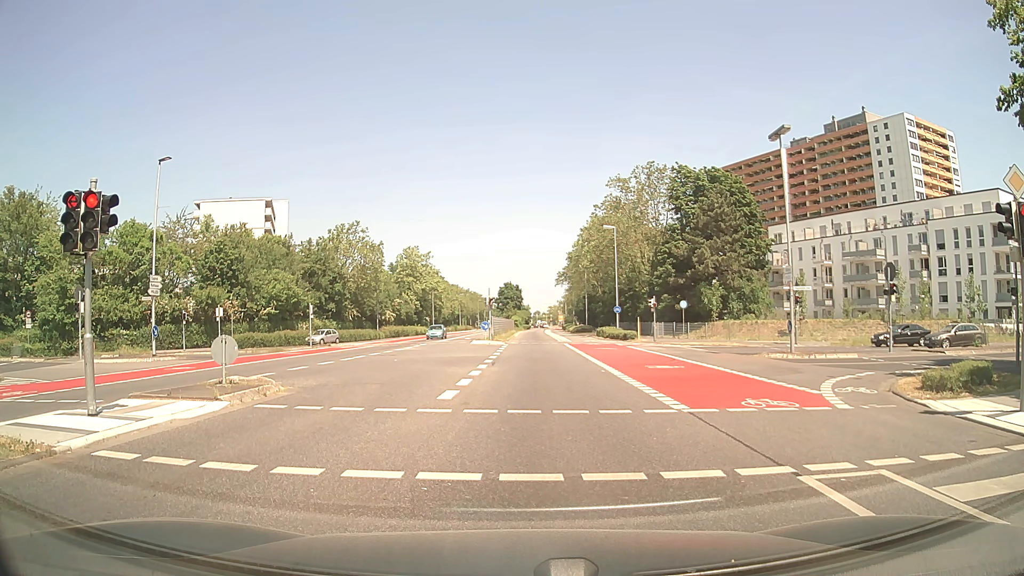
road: secondary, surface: asphalt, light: Day
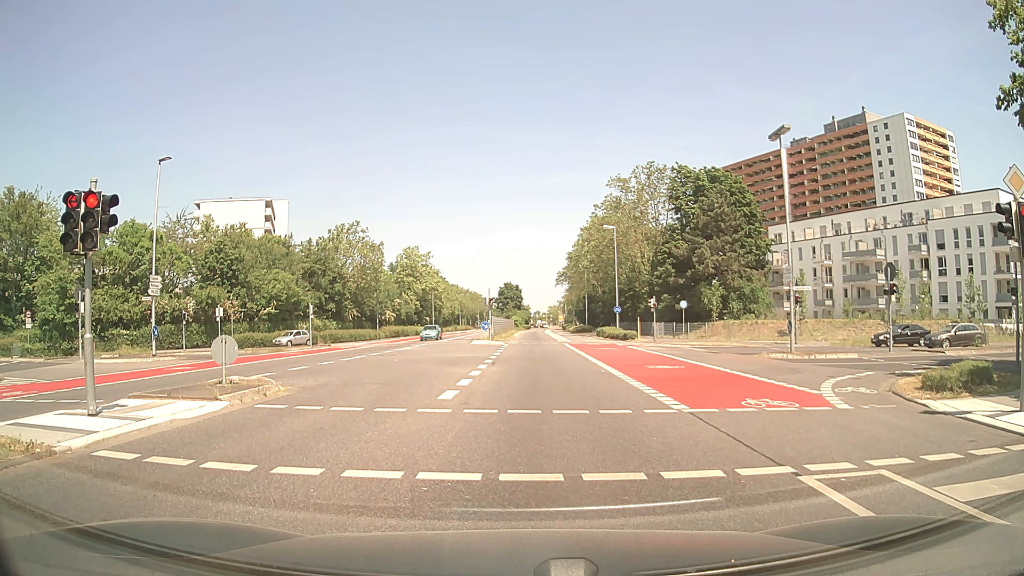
(0.0, 0.0) m; 0°
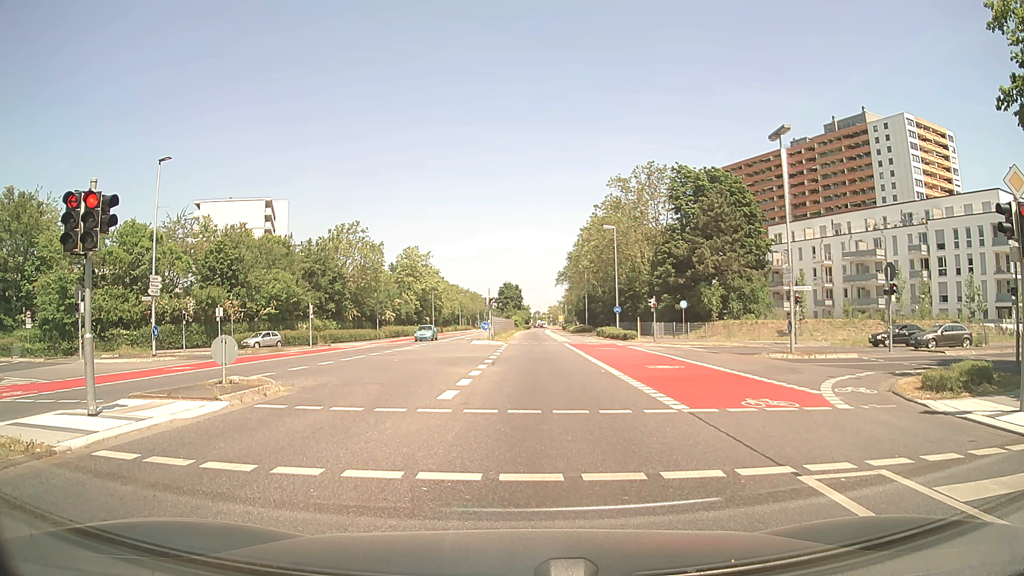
(0.0, 0.0) m; 0°
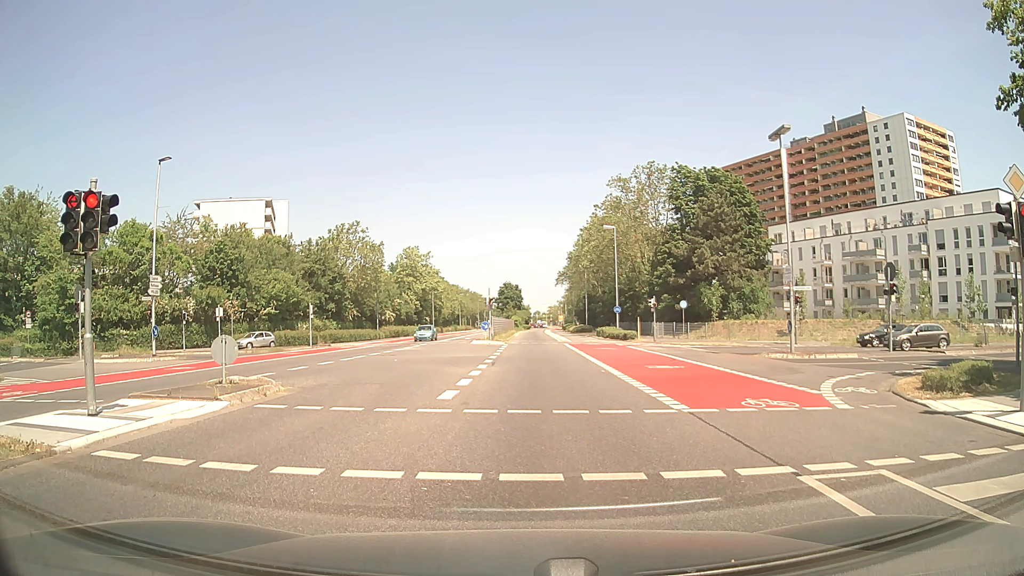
(0.0, 0.0) m; 0°
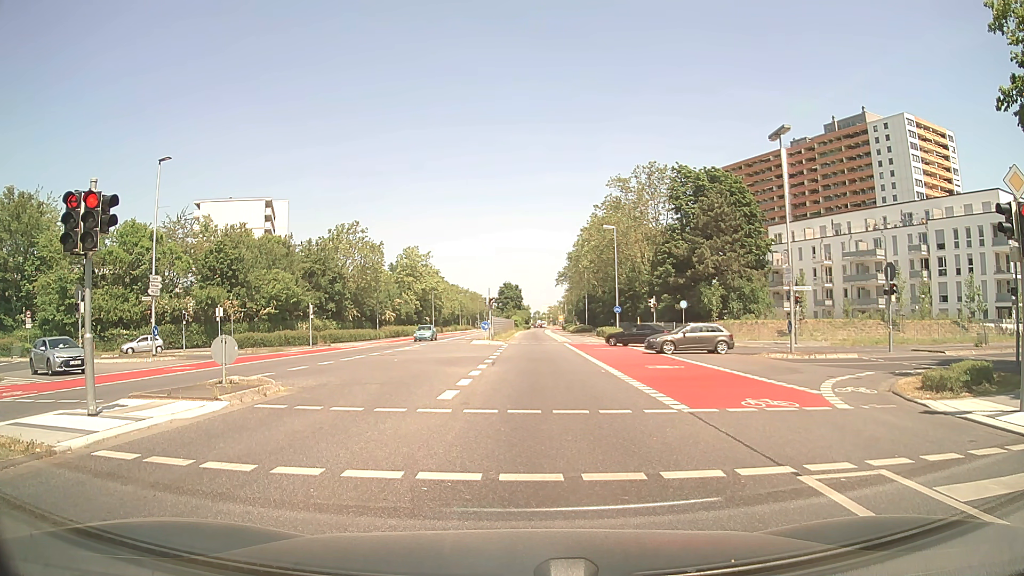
(0.0, 0.0) m; 0°
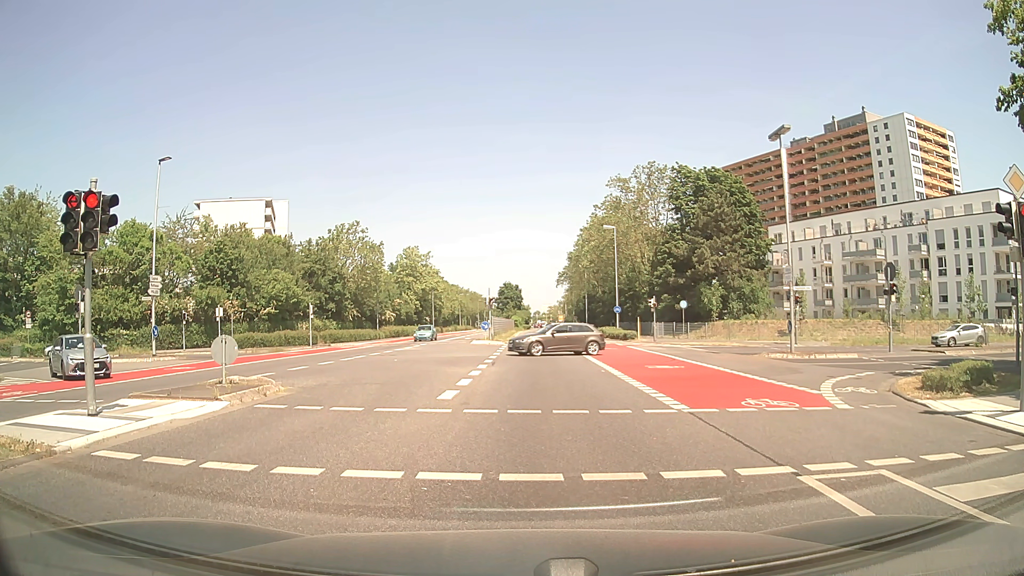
(0.0, 0.0) m; 0°
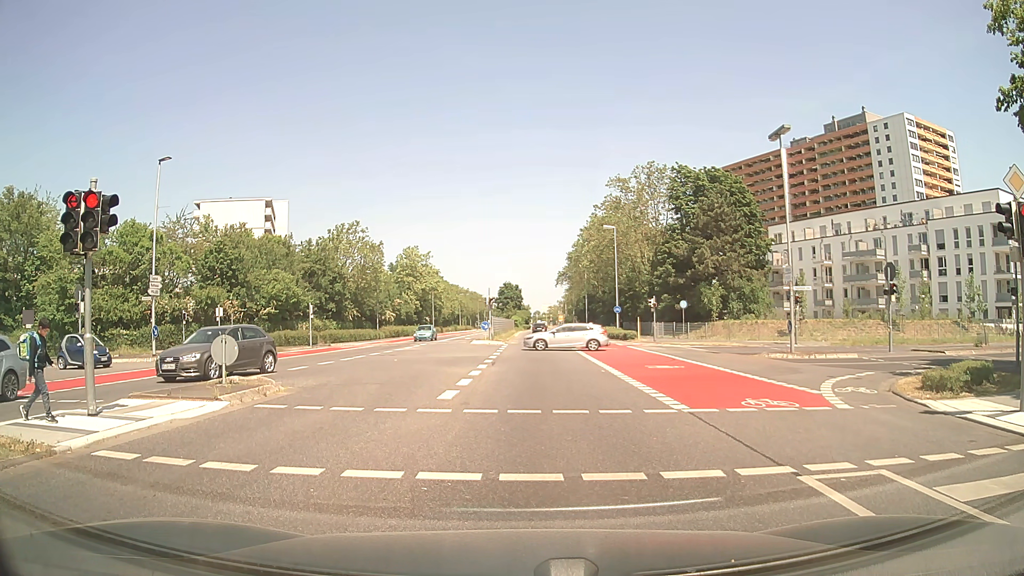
(0.0, 0.0) m; 0°
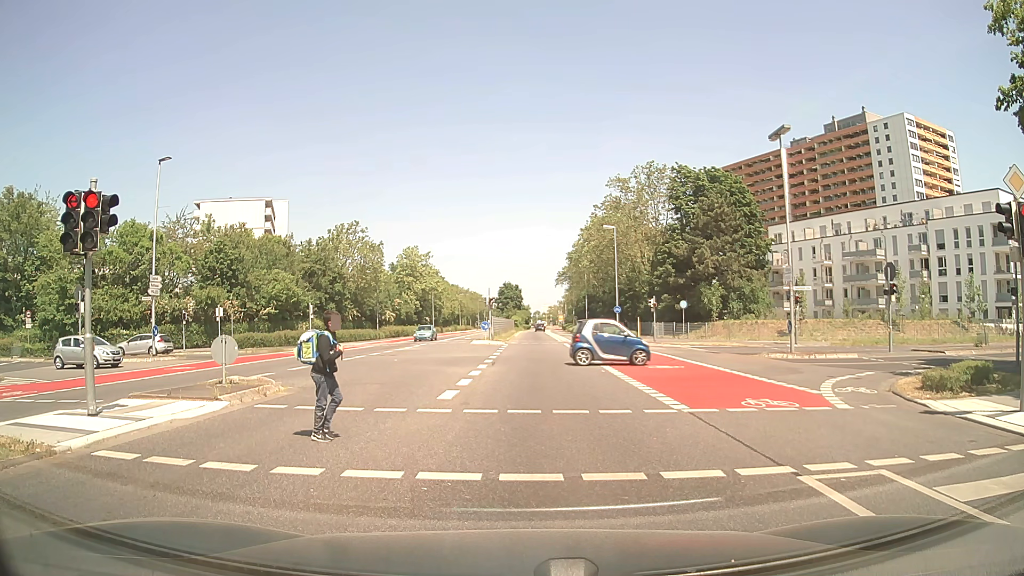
(0.0, 0.0) m; 0°
(0, +10) (0, +20) (+1, +30) (+1, +40) (+1, +50) (+1, +60) (+2, +70) (+2, +80) (+2, +90) (+2, +100) m
